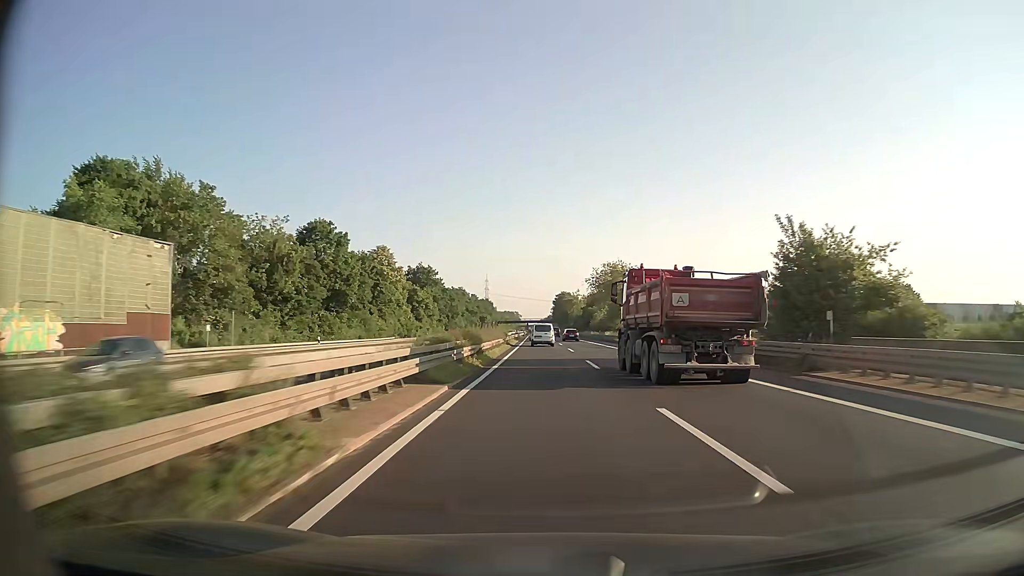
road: trunk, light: Day
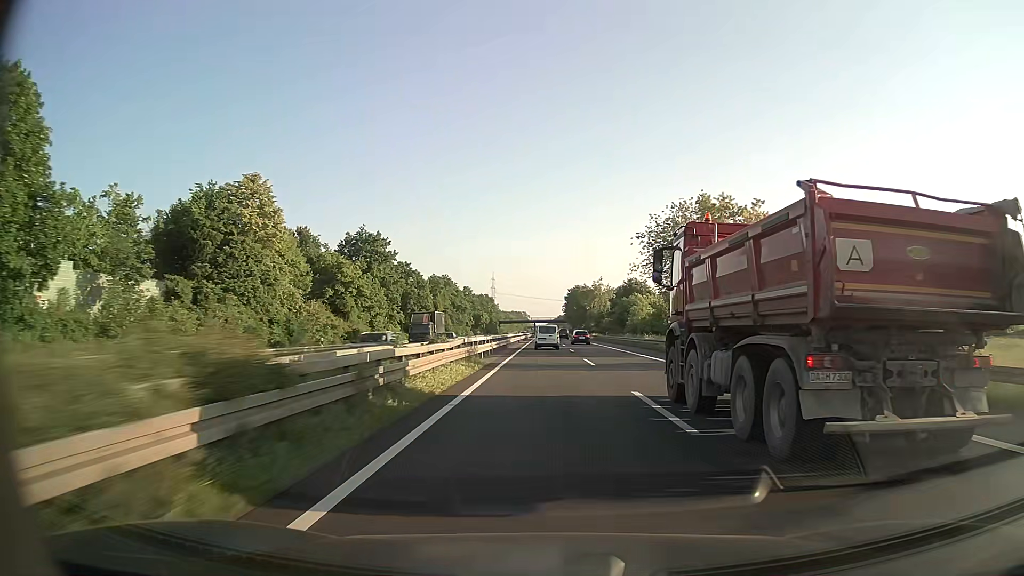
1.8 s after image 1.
(-0.4, +50.7) m; -1°
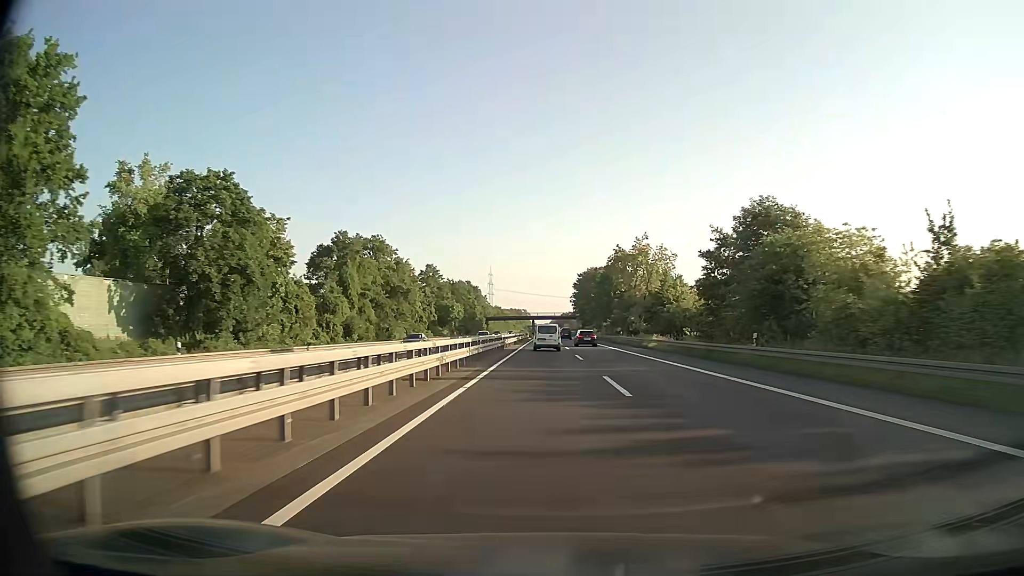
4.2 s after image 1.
(0.0, +66.8) m; 0°
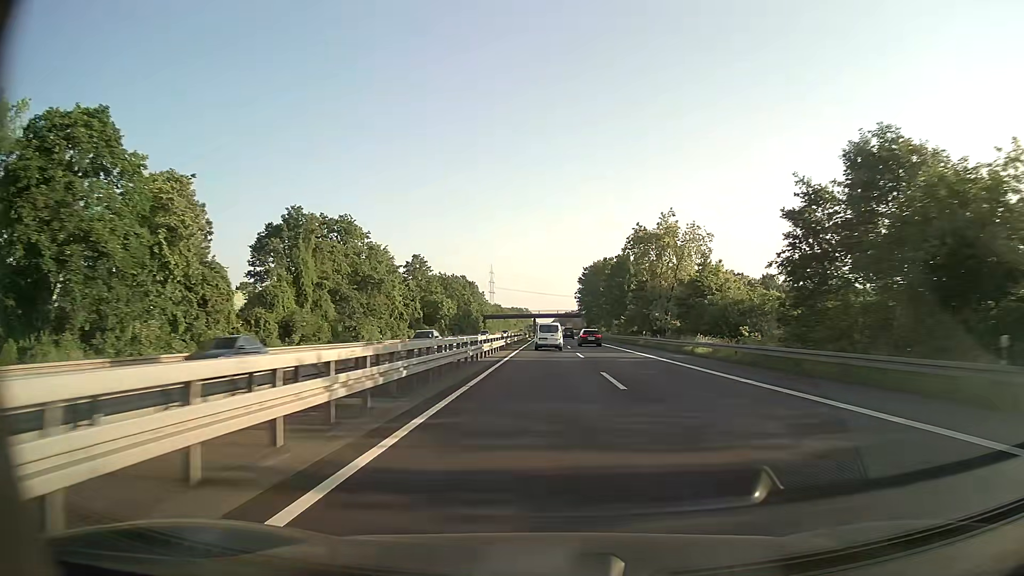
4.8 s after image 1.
(-0.1, +16.5) m; -1°
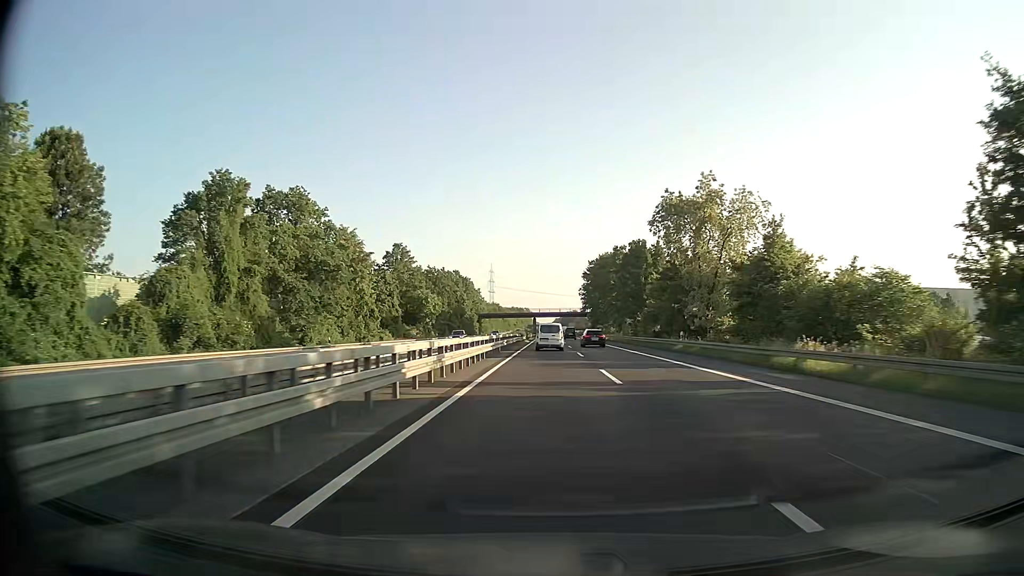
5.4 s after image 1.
(0.0, +16.5) m; 0°
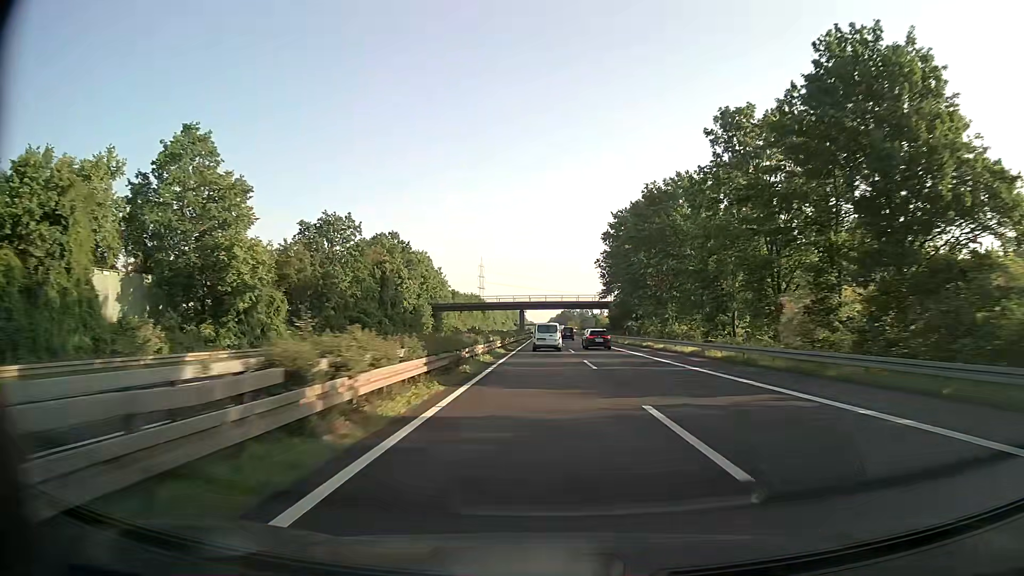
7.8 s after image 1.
(+0.2, +65.1) m; 0°
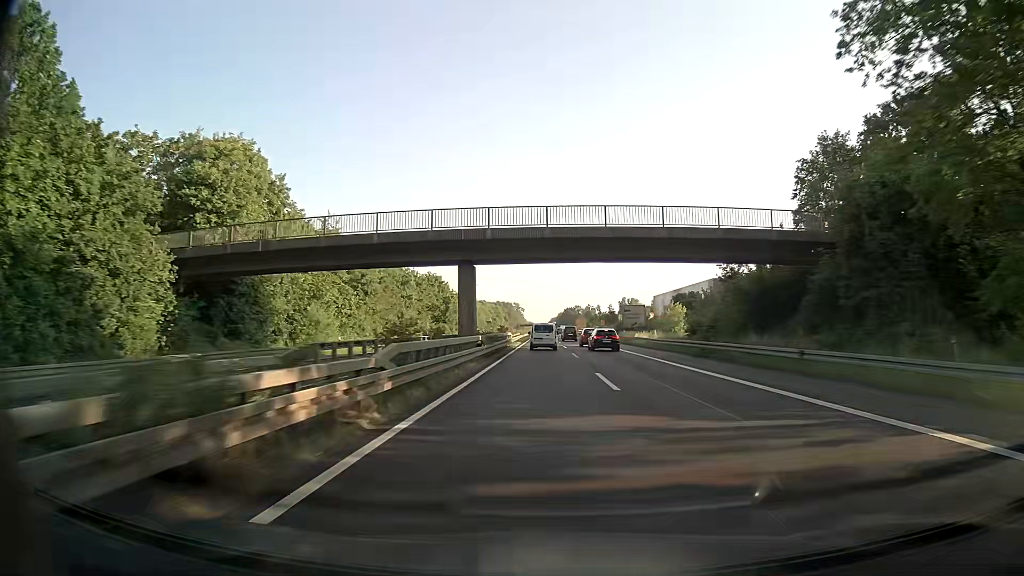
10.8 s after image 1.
(+0.1, +80.7) m; 0°
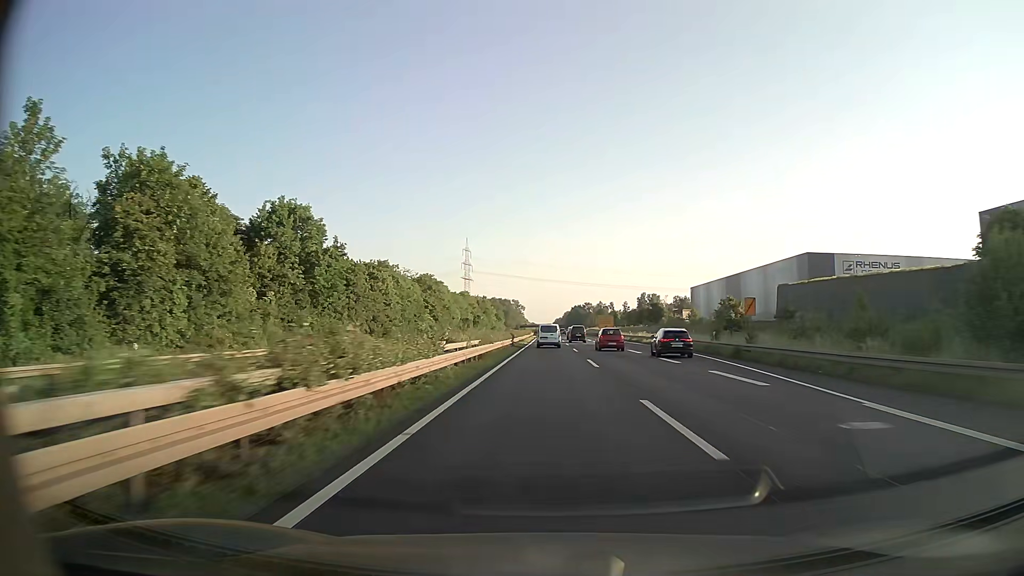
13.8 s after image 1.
(-0.4, +80.4) m; 0°
(0, +10) (0, +20) (0, +30) (0, +40) (0, +50) (0, +60) (0, +70) (0, +80) (0, +90) (0, +100) m
